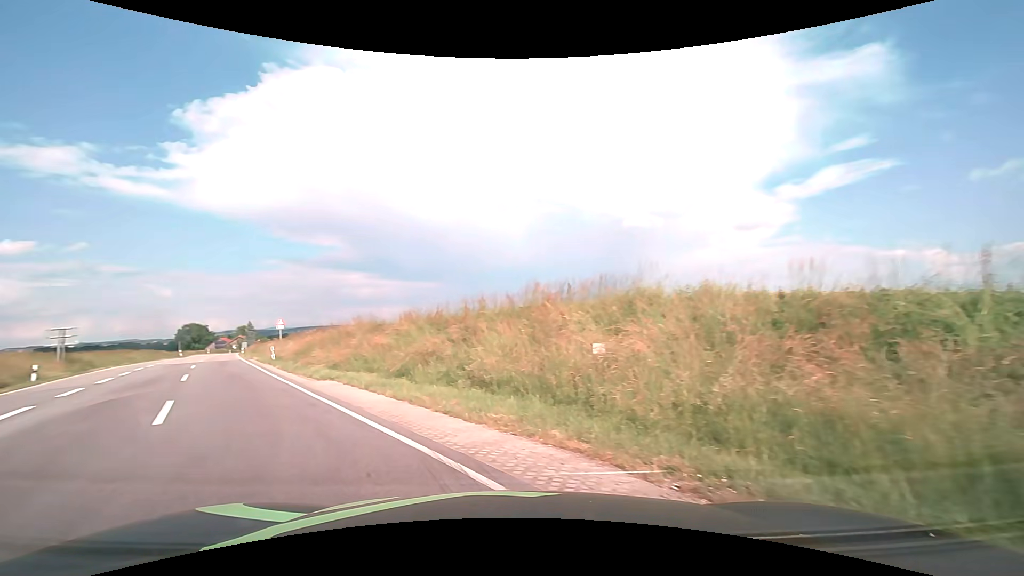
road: secondary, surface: asphalt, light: Day
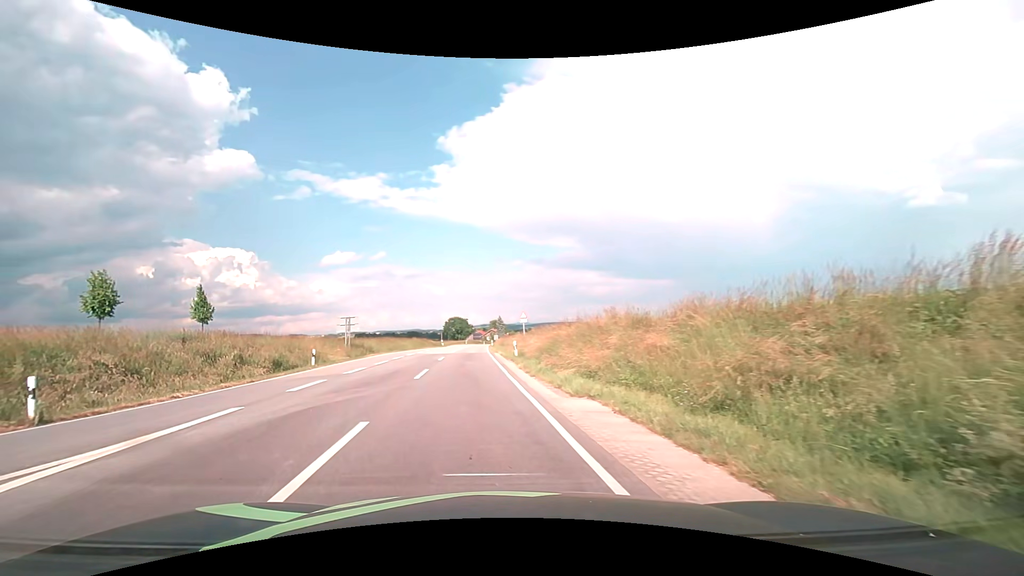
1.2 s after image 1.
(-1.8, +6.6) m; -26°
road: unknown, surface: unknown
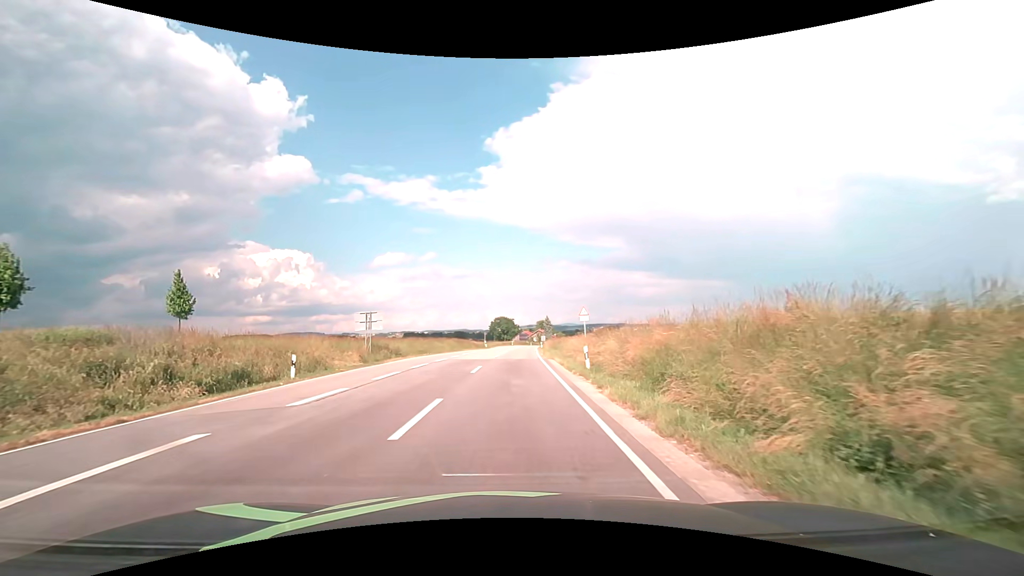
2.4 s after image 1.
(-0.7, +9.6) m; -6°
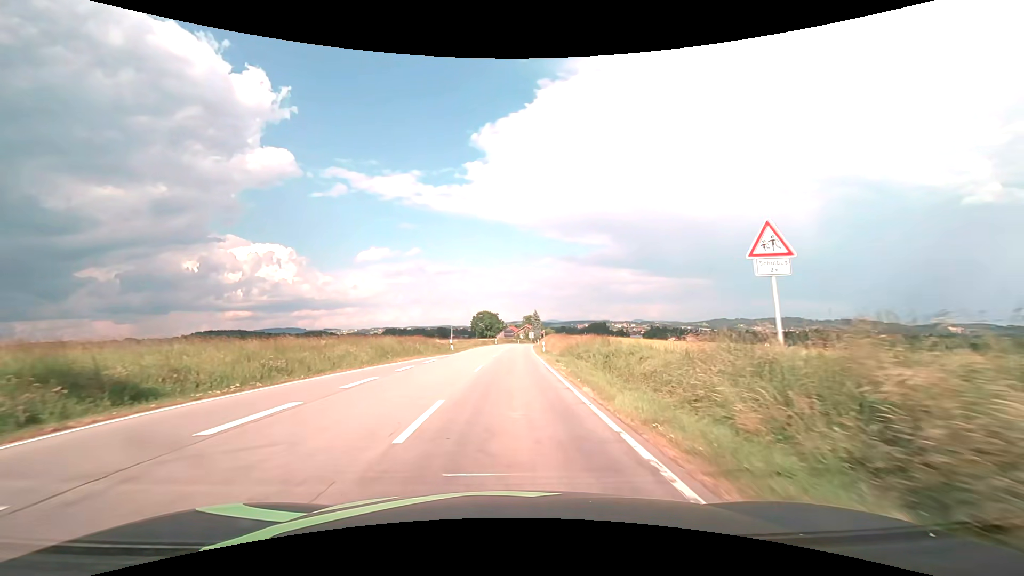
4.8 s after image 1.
(+0.3, +27.9) m; +2°
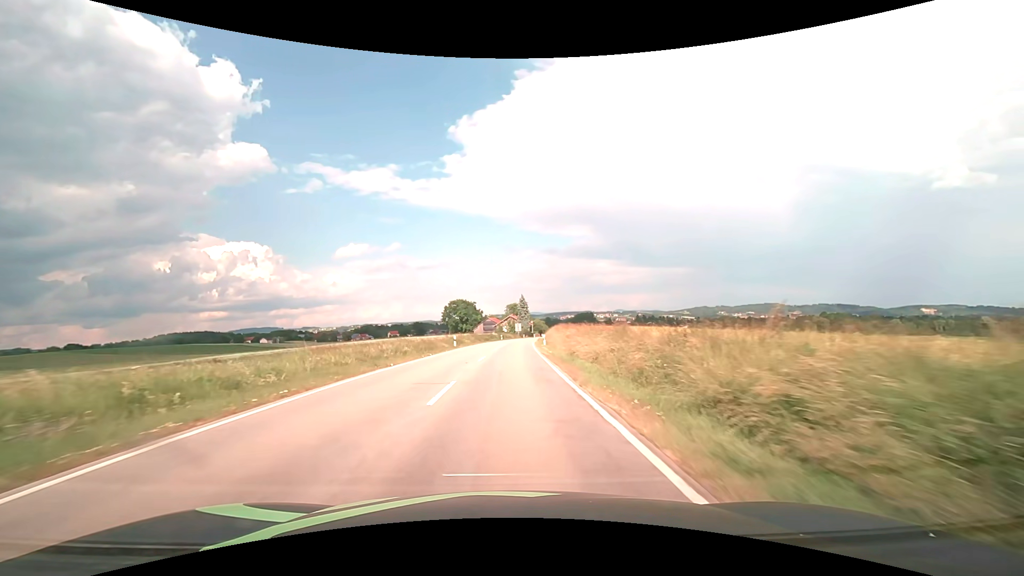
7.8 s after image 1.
(+0.9, +48.7) m; +2°
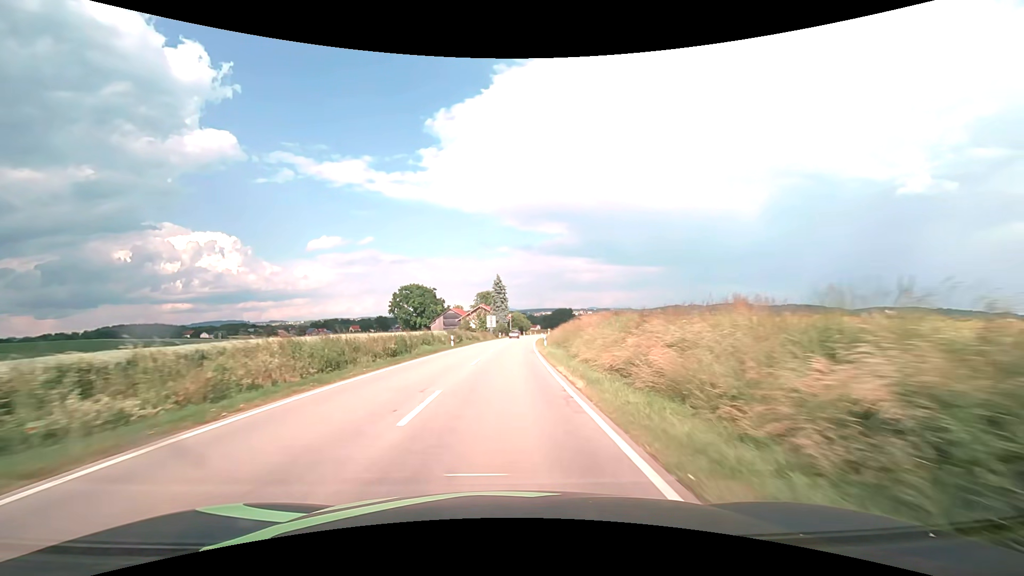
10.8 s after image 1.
(+1.1, +52.3) m; +3°
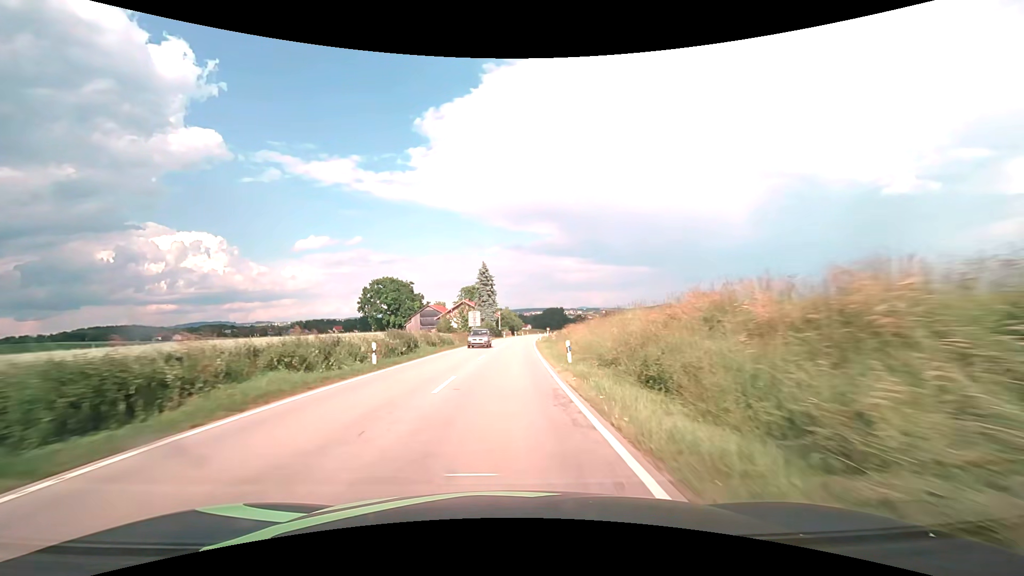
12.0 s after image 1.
(+0.3, +21.3) m; +1°
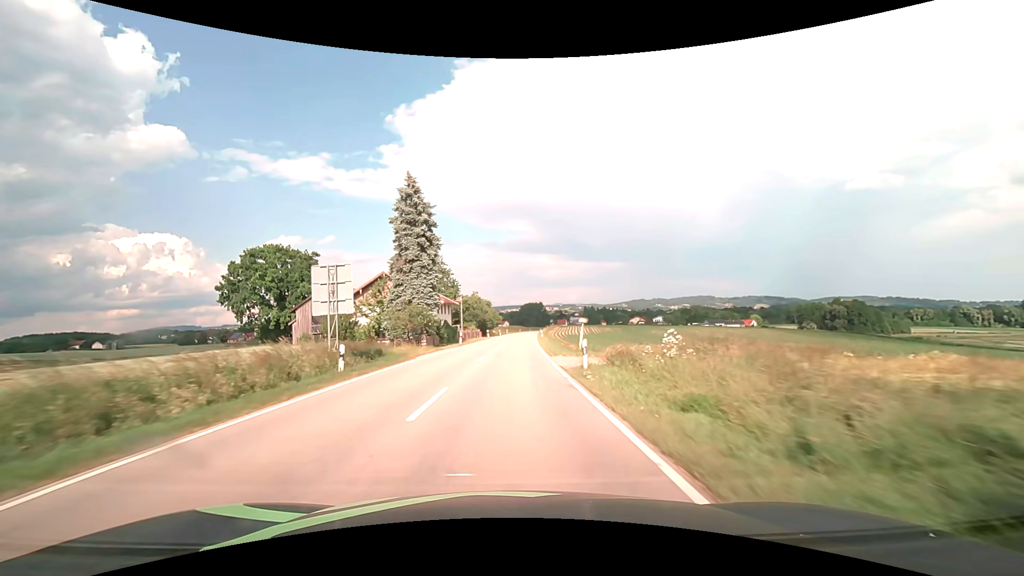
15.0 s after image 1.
(+1.5, +53.7) m; +3°
(0, +10) (0, +20) (0, +30) (+1, +40) (+1, +50) (+2, +60) (+2, +70) (+3, +80) (+4, +90) (+5, +100) m
